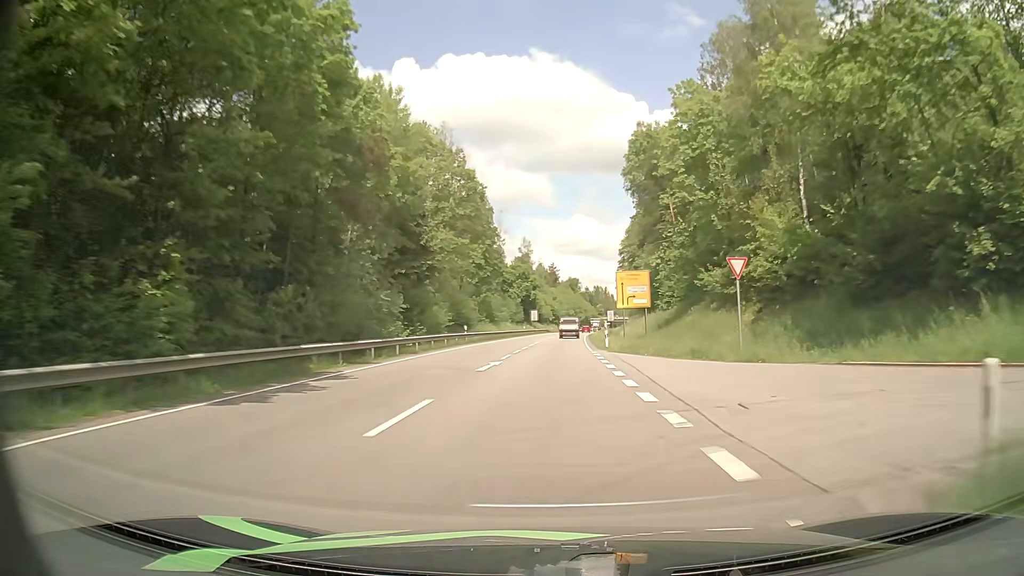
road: primary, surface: asphalt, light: Day
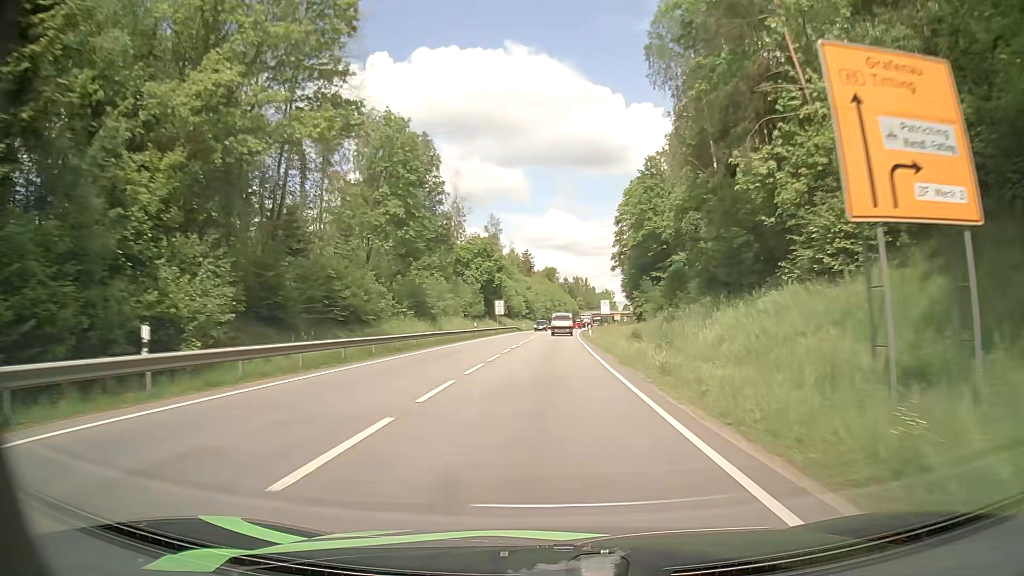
(+0.8, +39.2) m; +2°
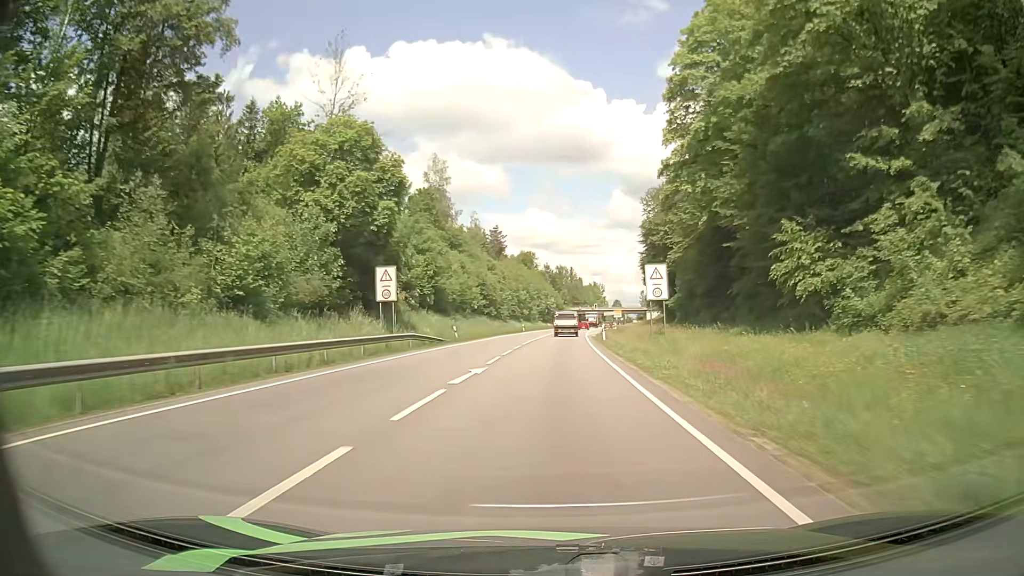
(+0.7, +61.9) m; +1°
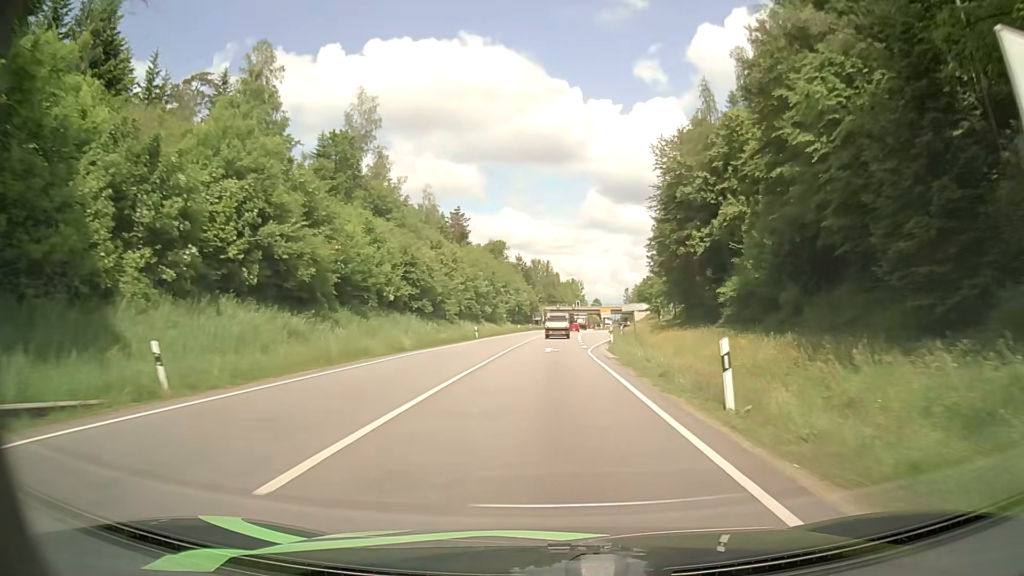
(+0.7, +33.9) m; +2°
